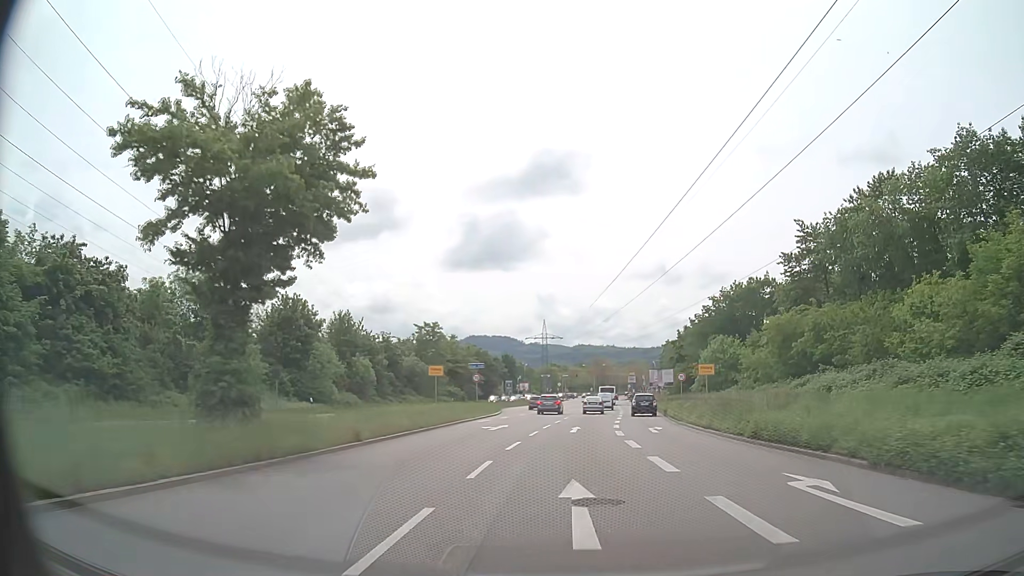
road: primary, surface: asphalt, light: Day
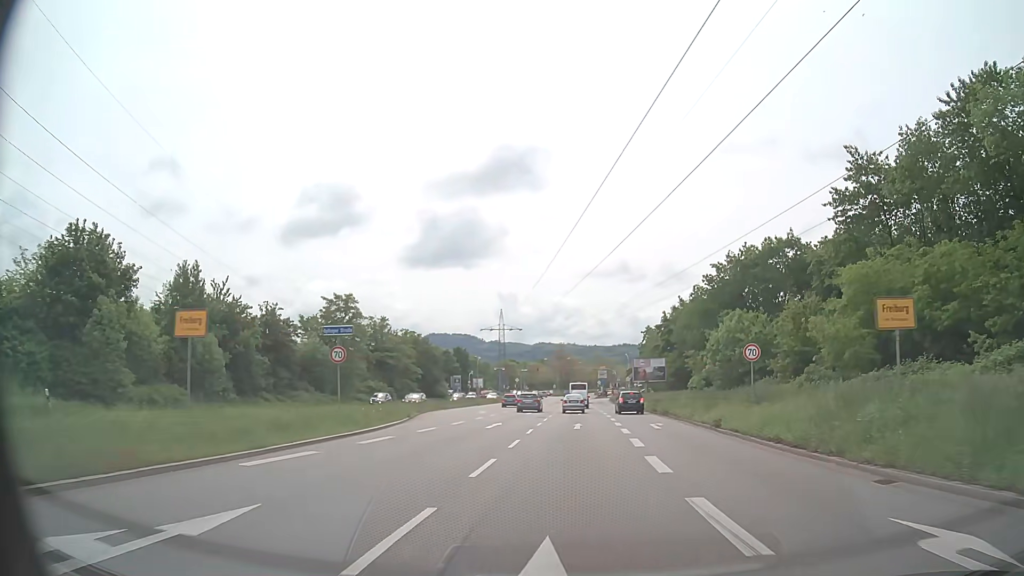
(+0.7, +24.3) m; +3°
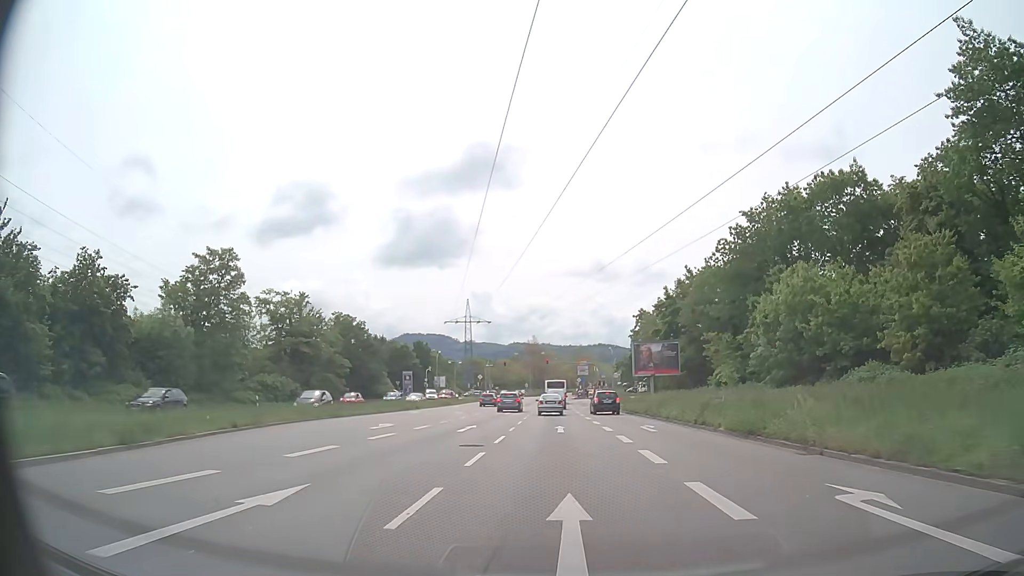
(+0.5, +22.7) m; +2°
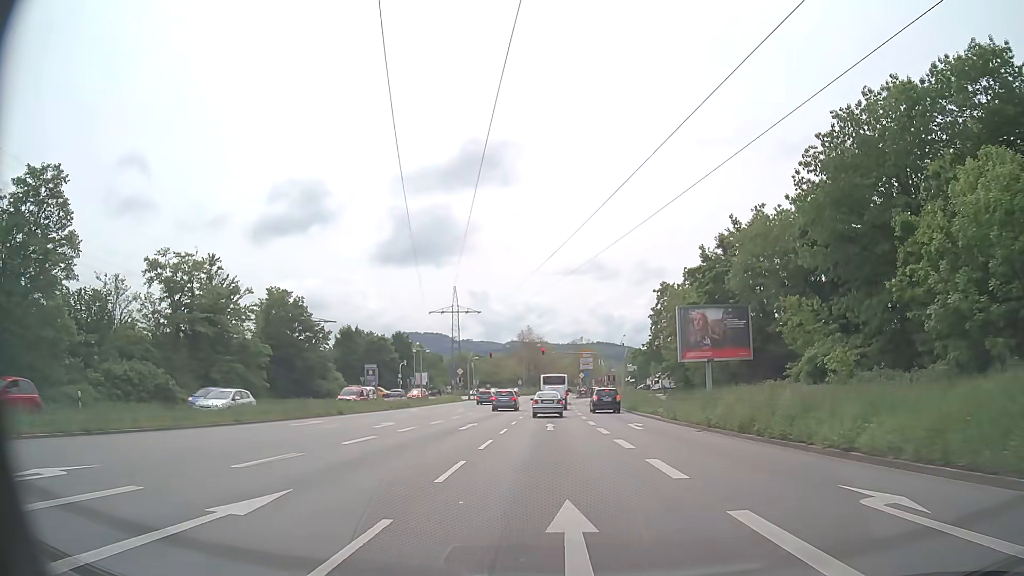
(0.0, +20.5) m; 0°
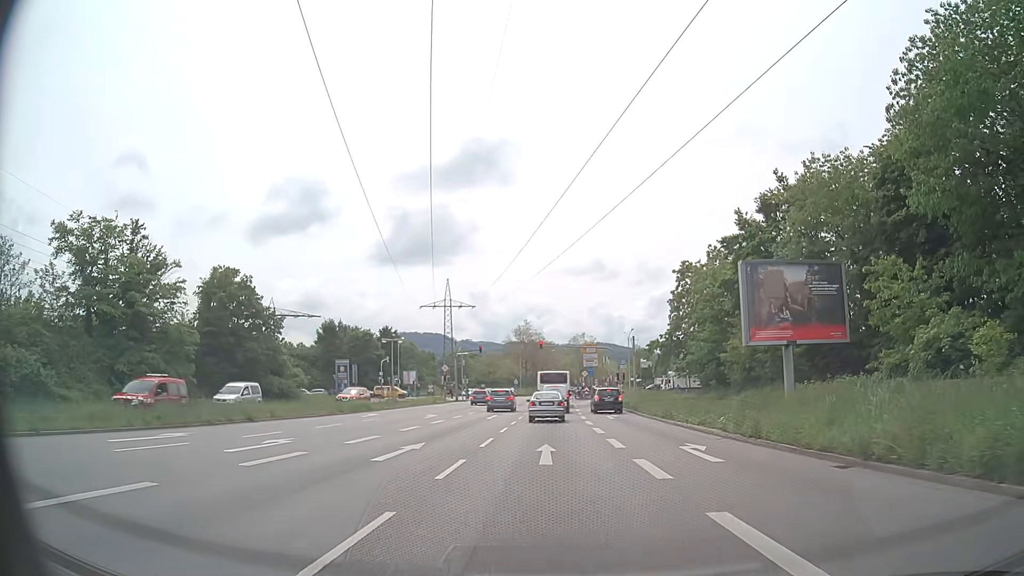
(+0.1, +11.5) m; 0°
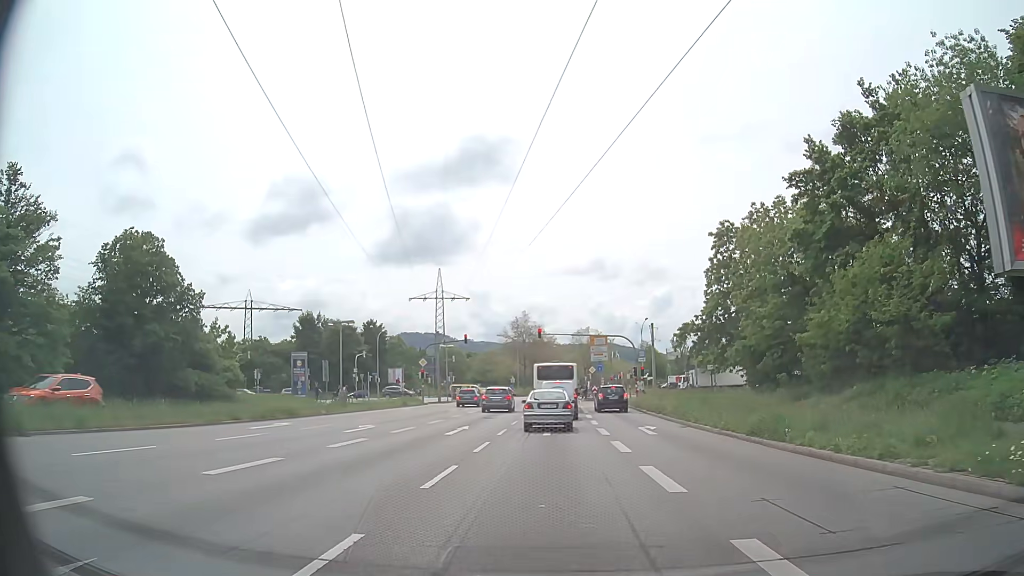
(0.0, +13.4) m; 0°
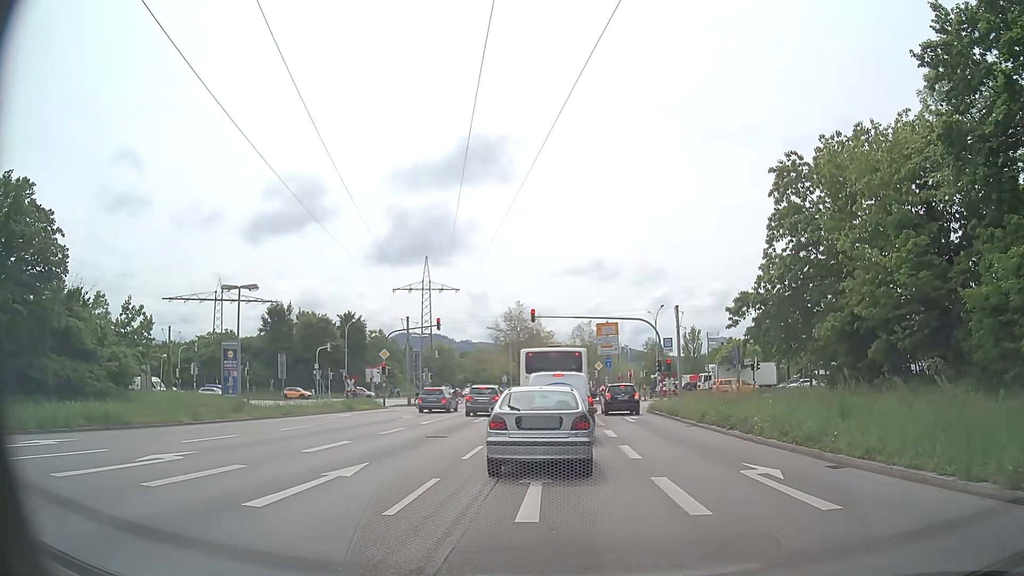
(0.0, +13.3) m; 0°
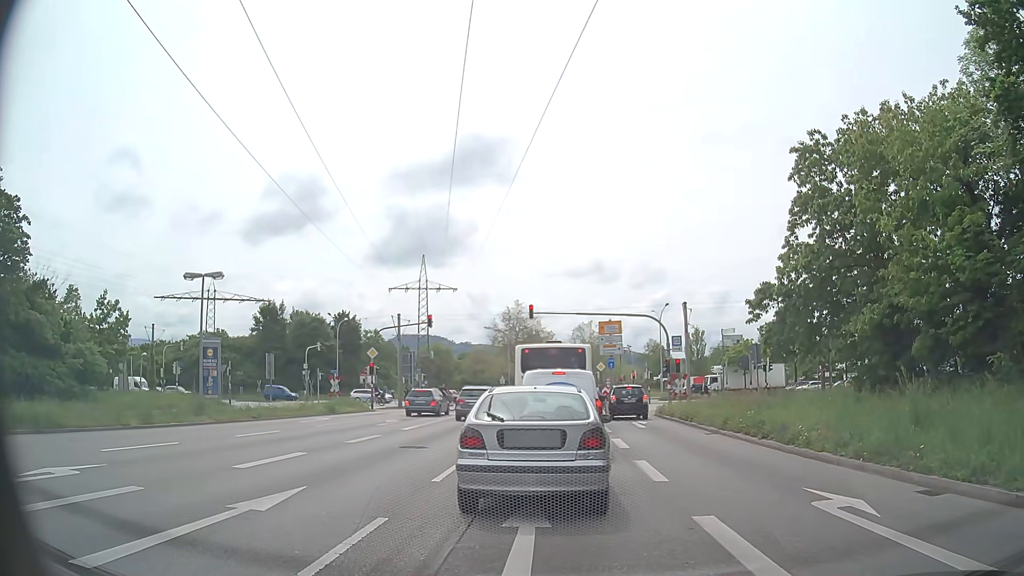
(0.0, +3.0) m; -1°
